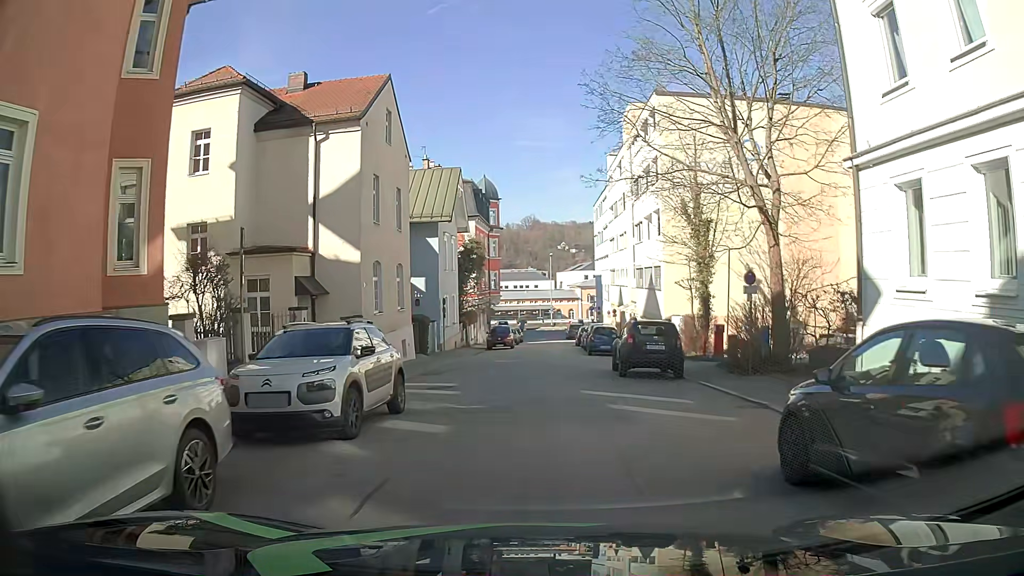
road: residential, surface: asphalt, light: Day
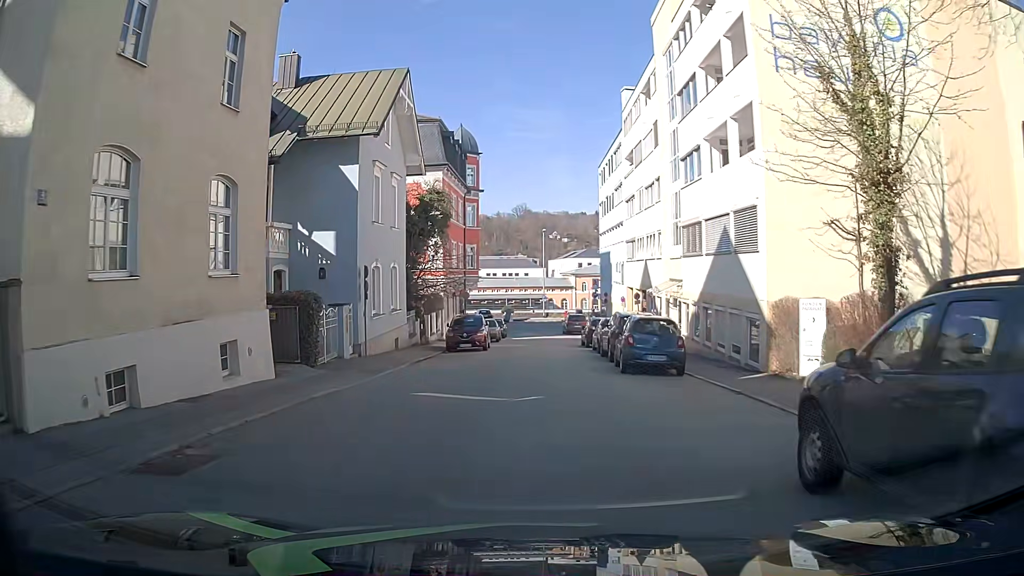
(+0.2, +16.5) m; +1°
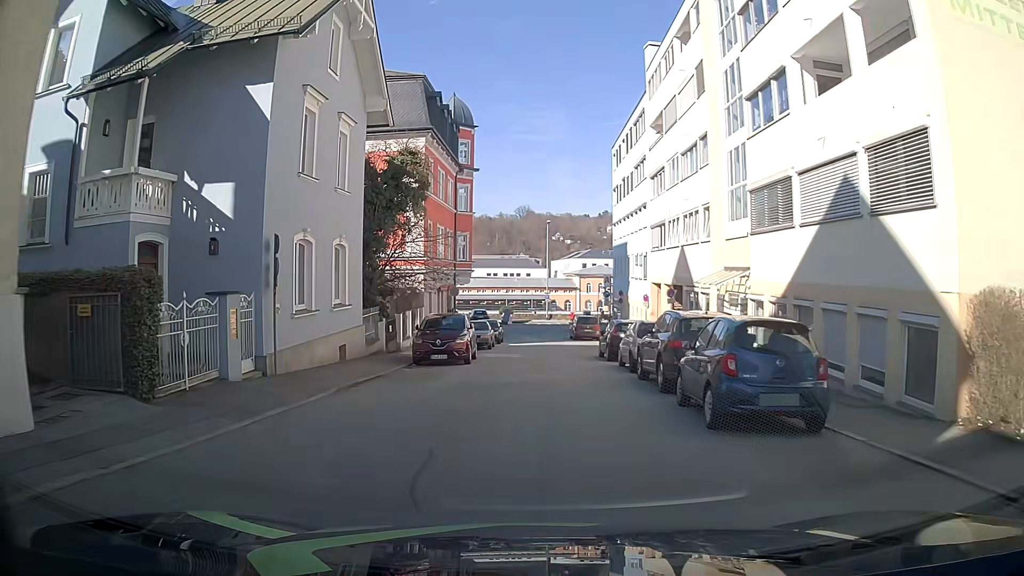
(0.0, +8.6) m; 0°
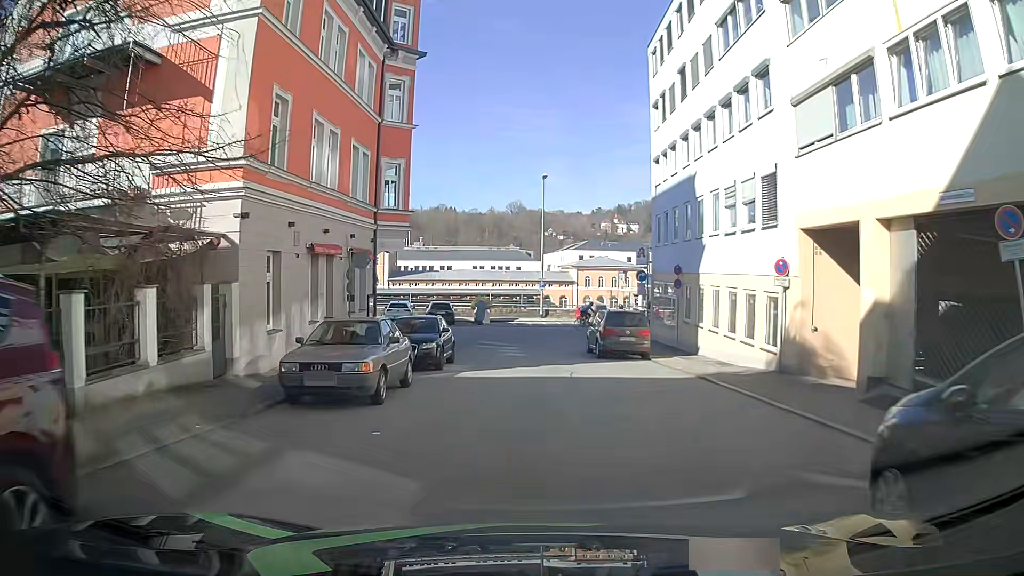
(+0.1, +21.9) m; 0°
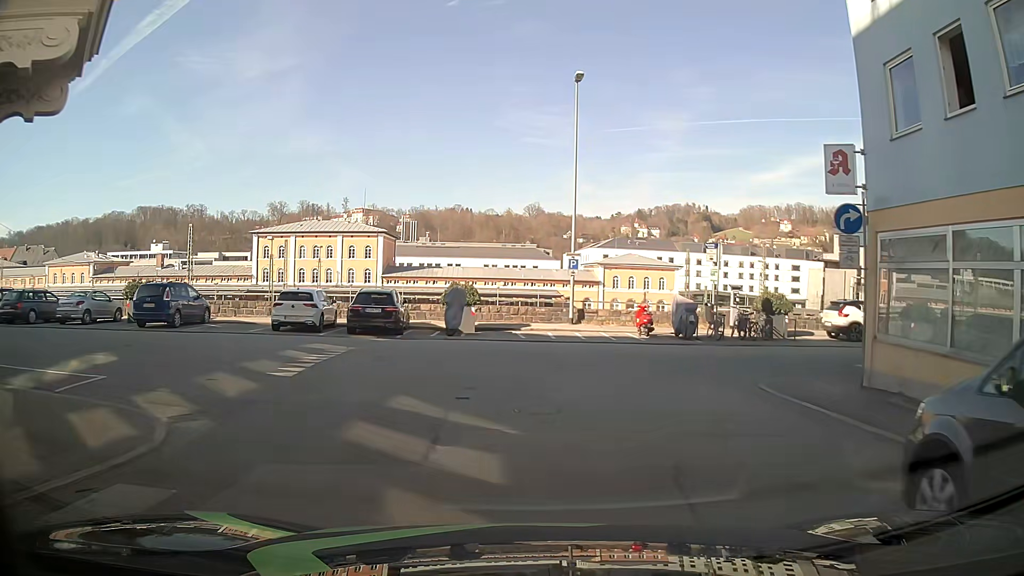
(0.0, +21.3) m; 0°
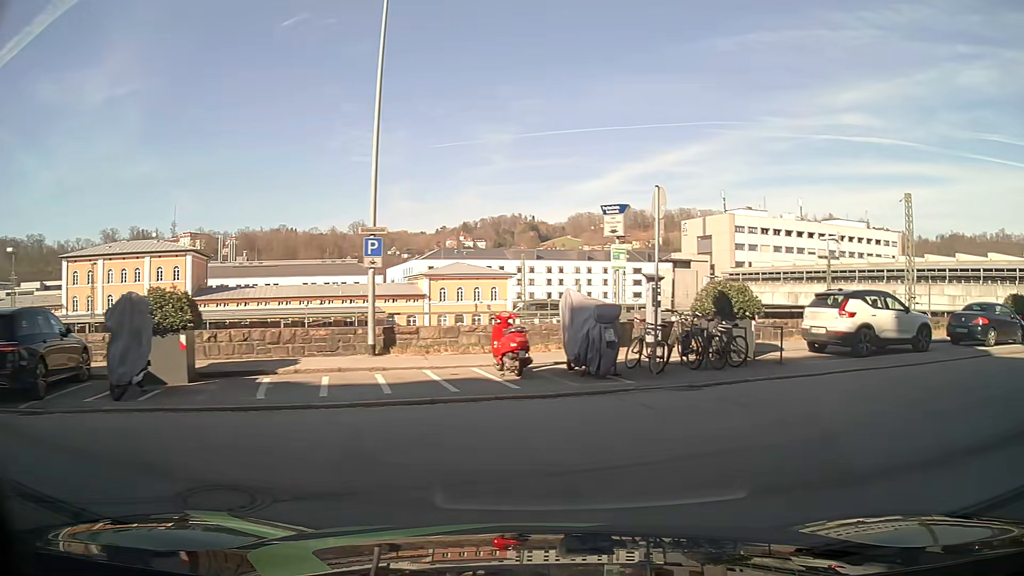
(+0.6, +11.7) m; +14°
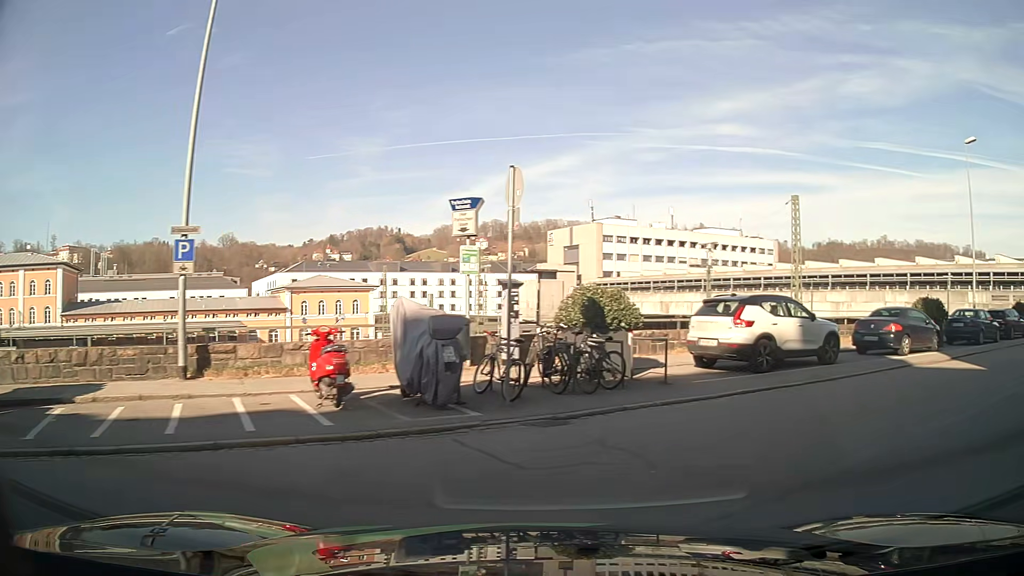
(+0.2, +2.5) m; +9°
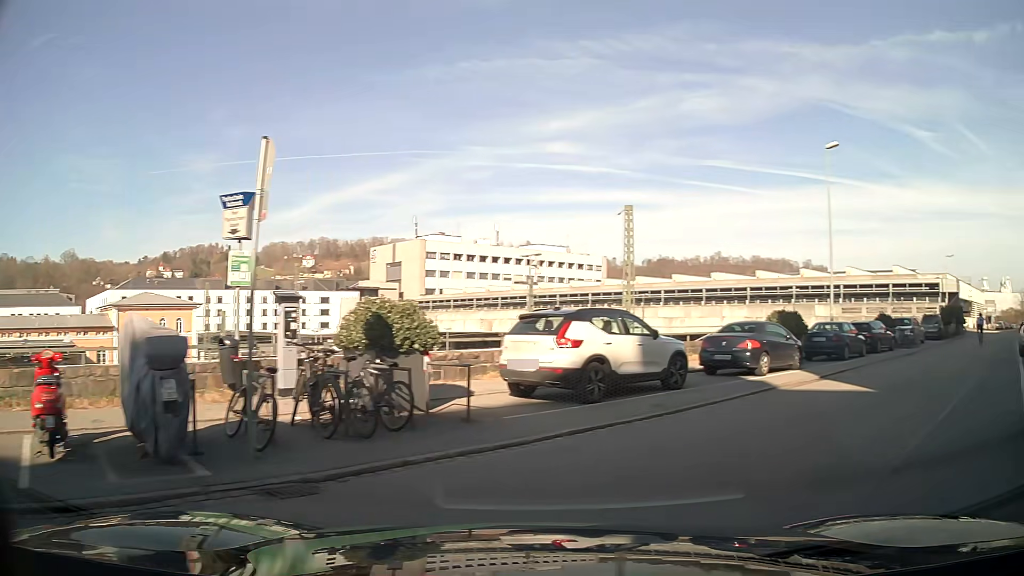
(+0.3, +2.7) m; +13°
